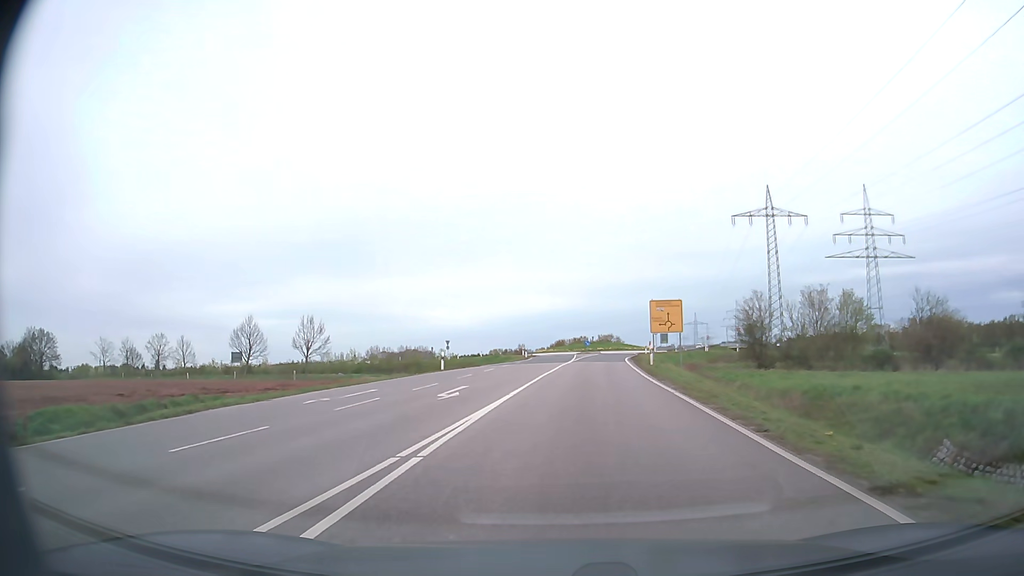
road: secondary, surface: asphalt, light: Day
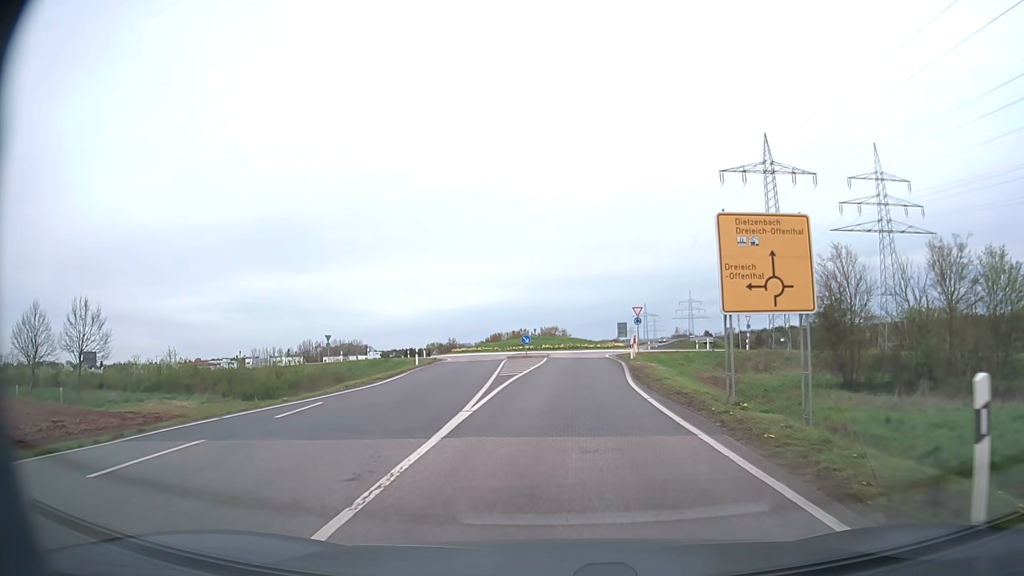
(+1.6, +31.8) m; +5°
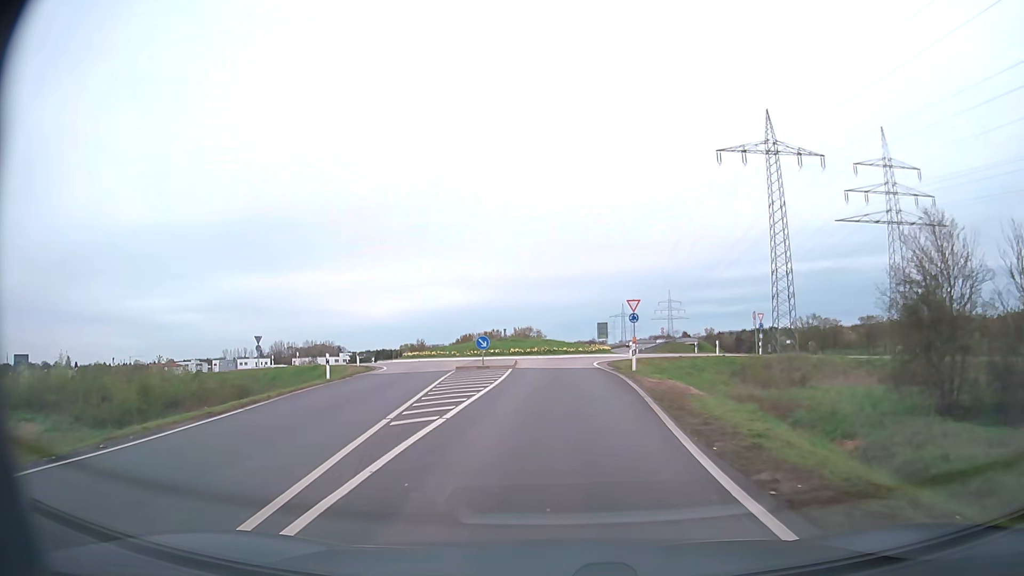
(+0.2, +12.1) m; +2°
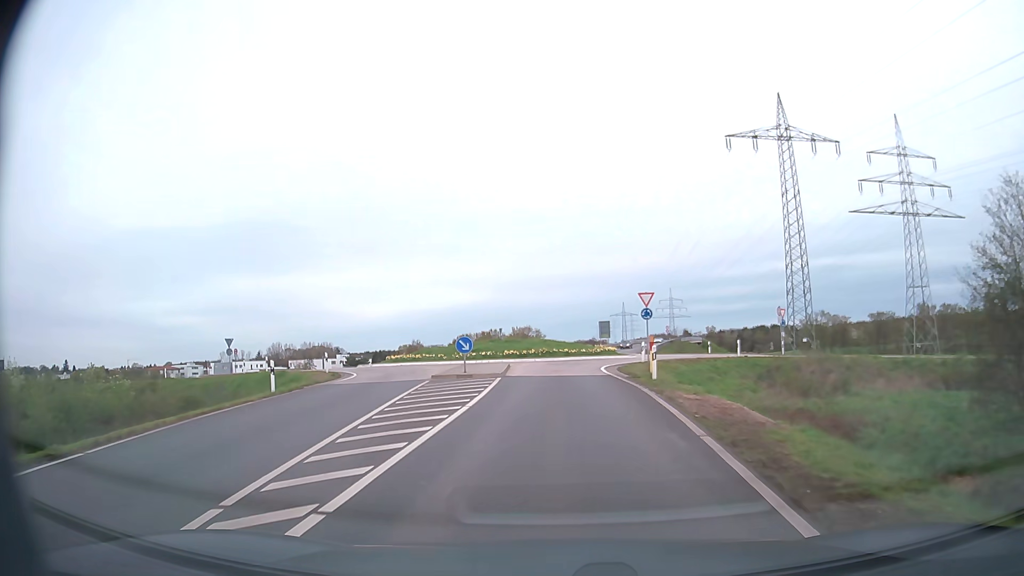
(0.0, +5.8) m; 0°
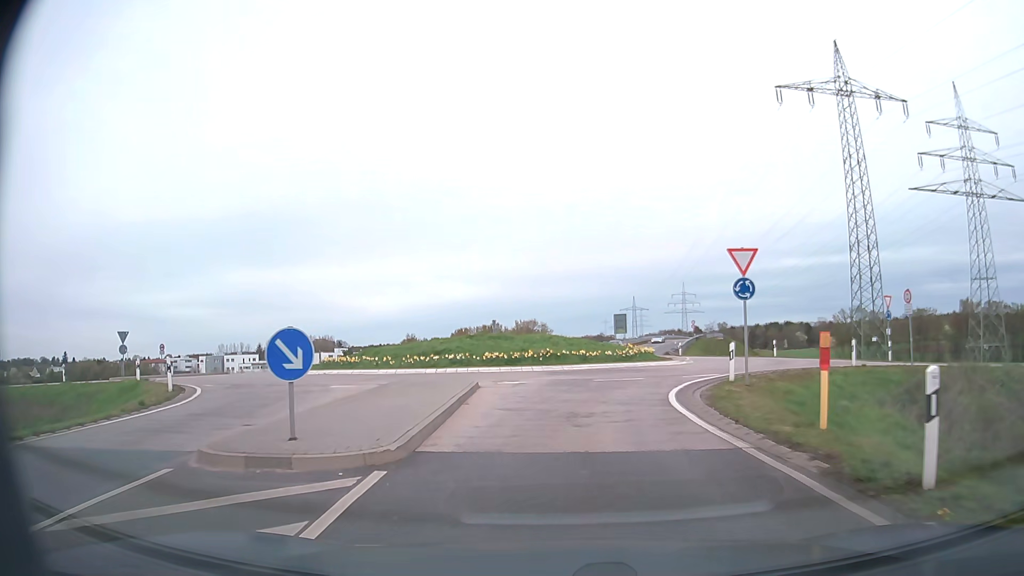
(-0.1, +16.2) m; -1°
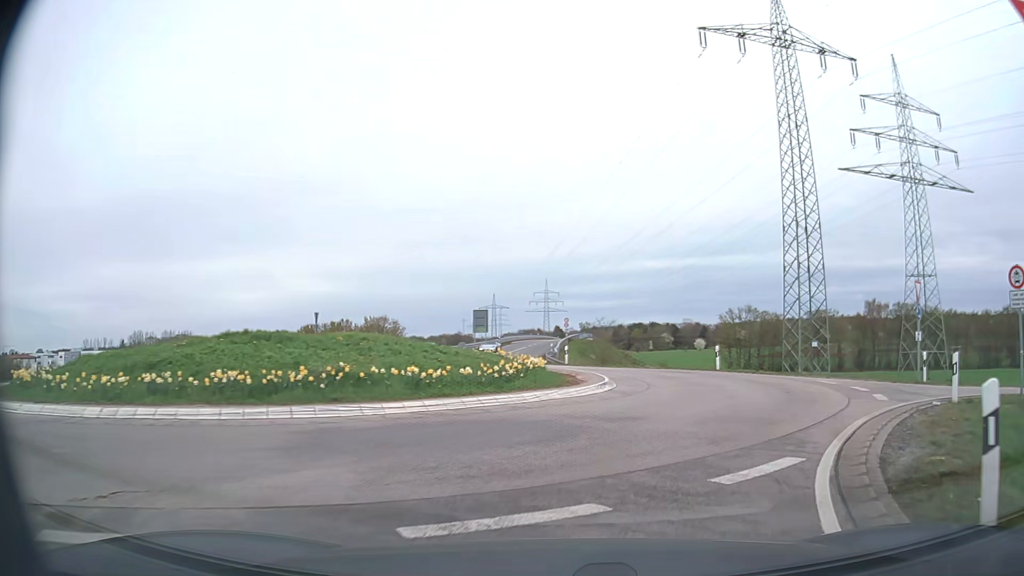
(+0.7, +14.7) m; +11°
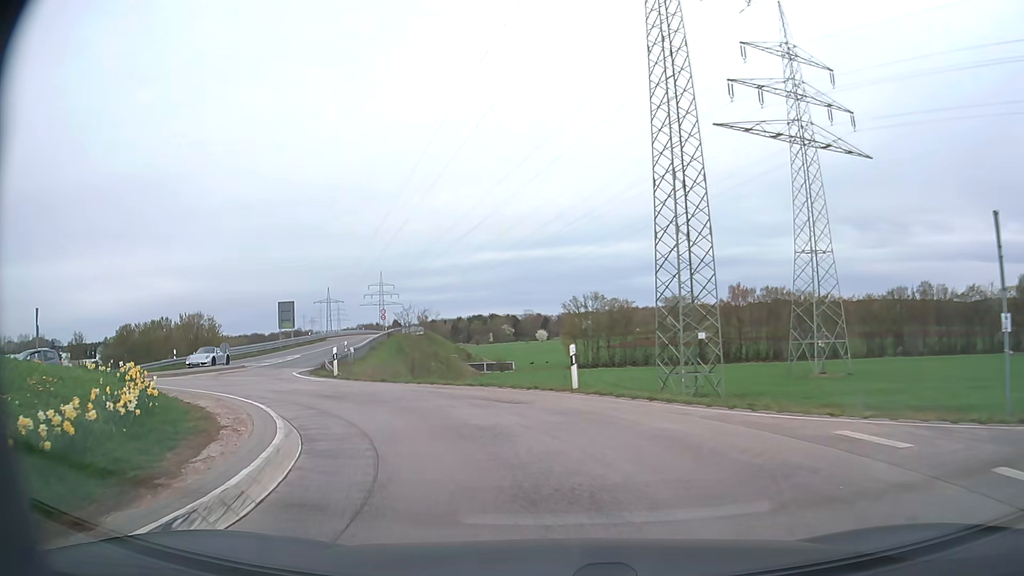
(+2.6, +13.2) m; +15°
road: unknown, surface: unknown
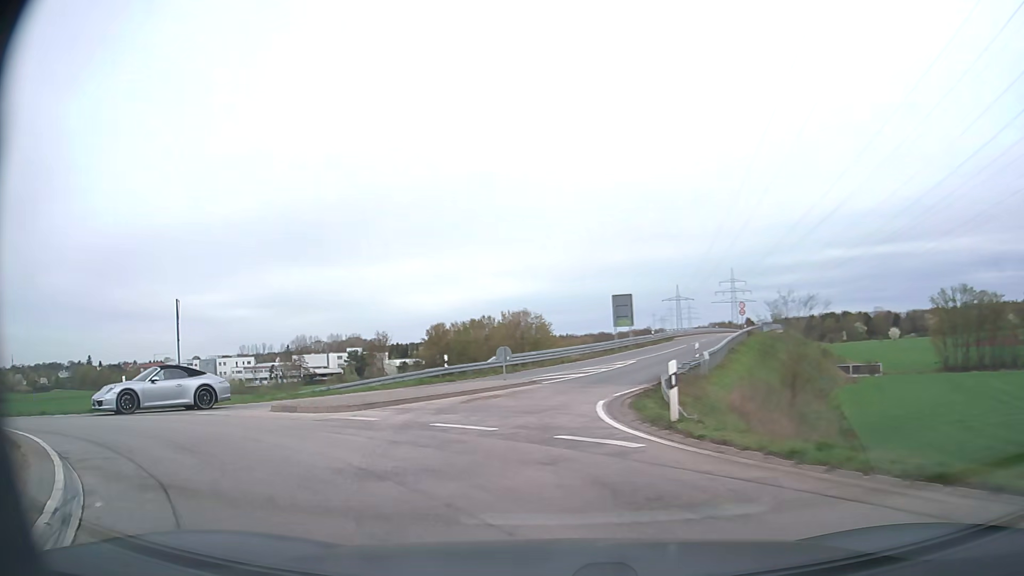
(-3.0, +12.7) m; -30°
(-1, +10) (-1, +20) (+2, +30) (+5, +39) (+8, +49) (+11, +58) (+15, +67) (+19, +77) (+22, +86) (+26, +95) m
